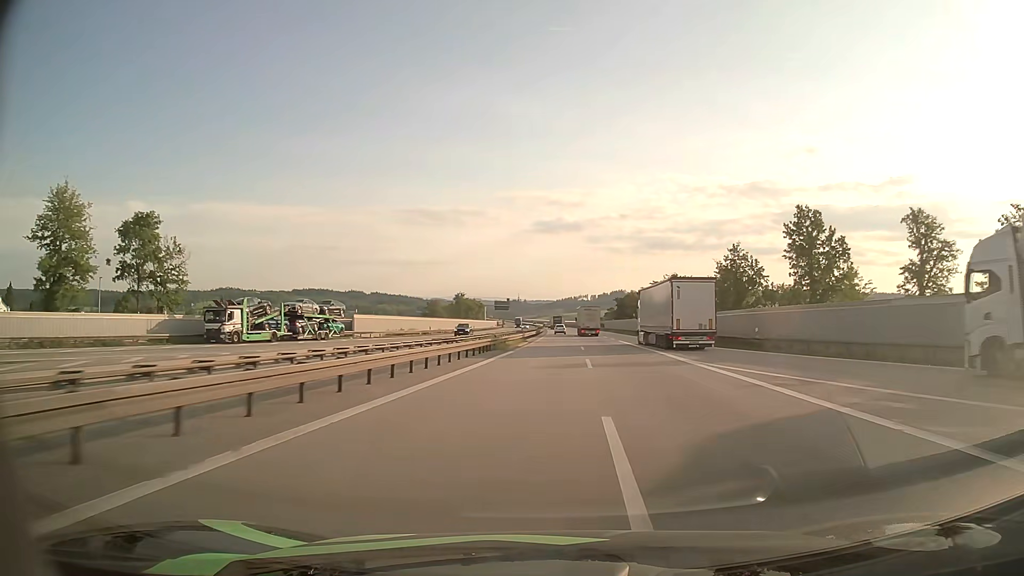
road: motorway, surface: asphalt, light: Day
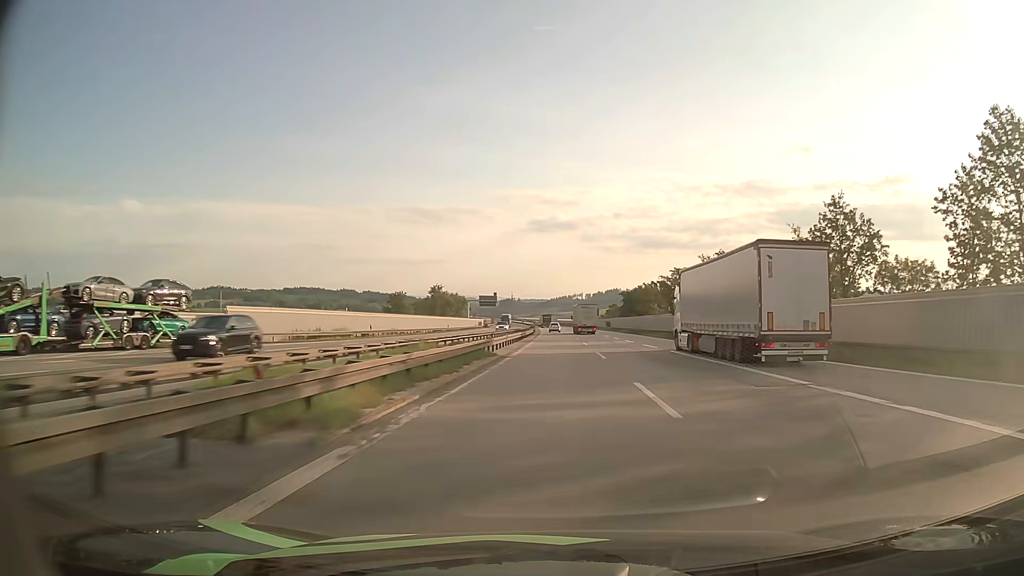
(+0.2, +30.3) m; +1°
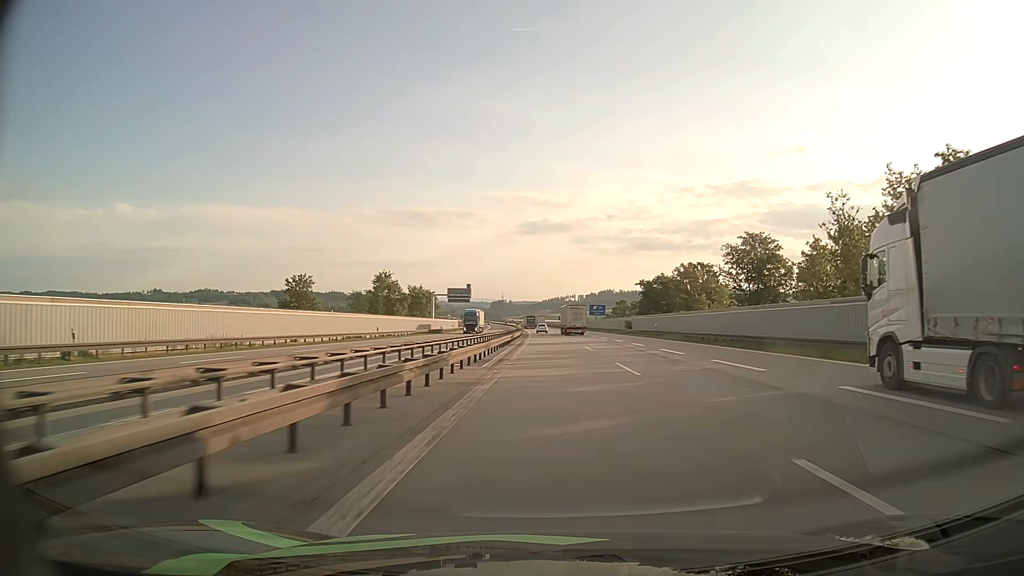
(+0.2, +45.1) m; +1°
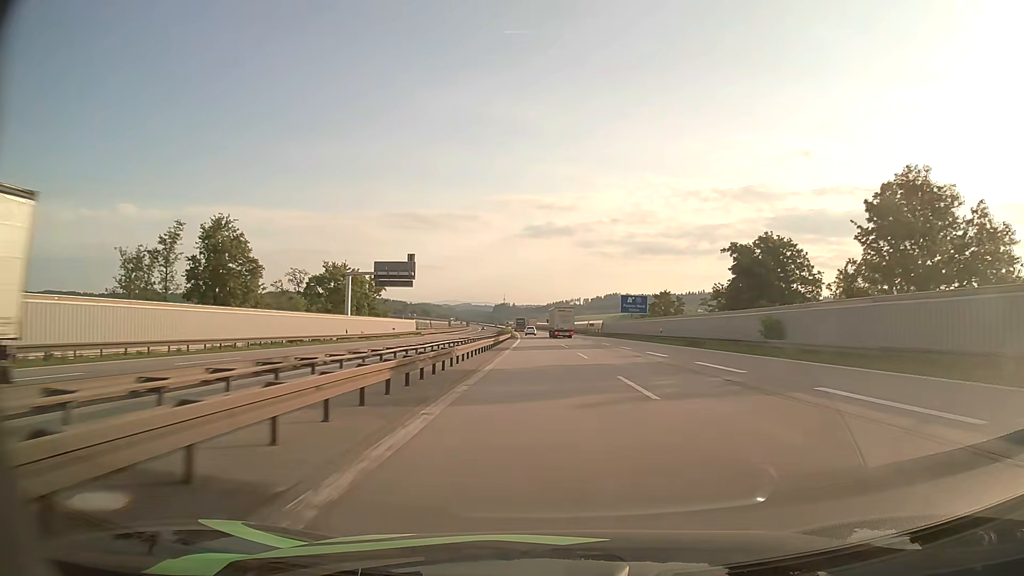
(+0.1, +59.8) m; 0°
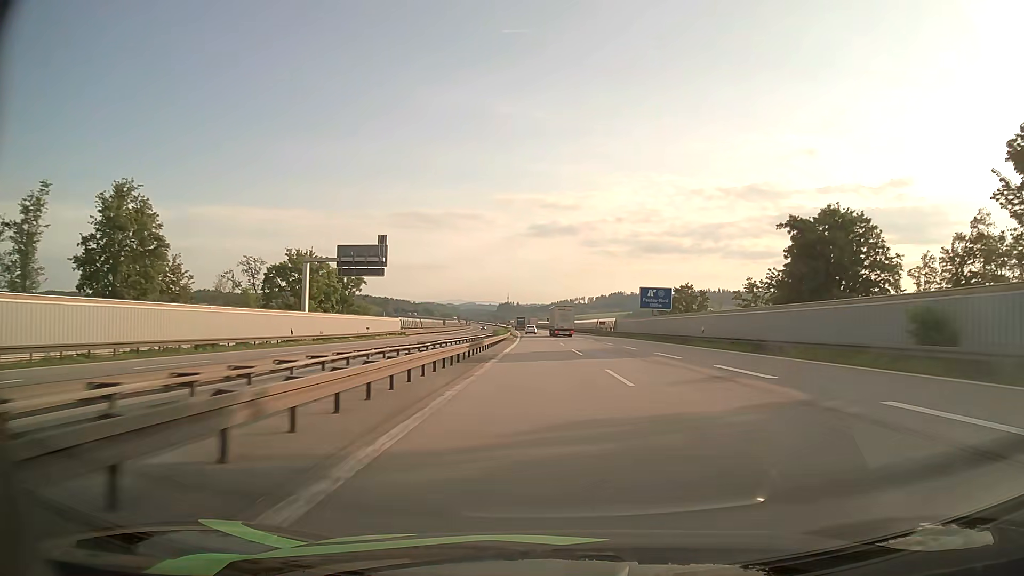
(-0.1, +15.2) m; 0°
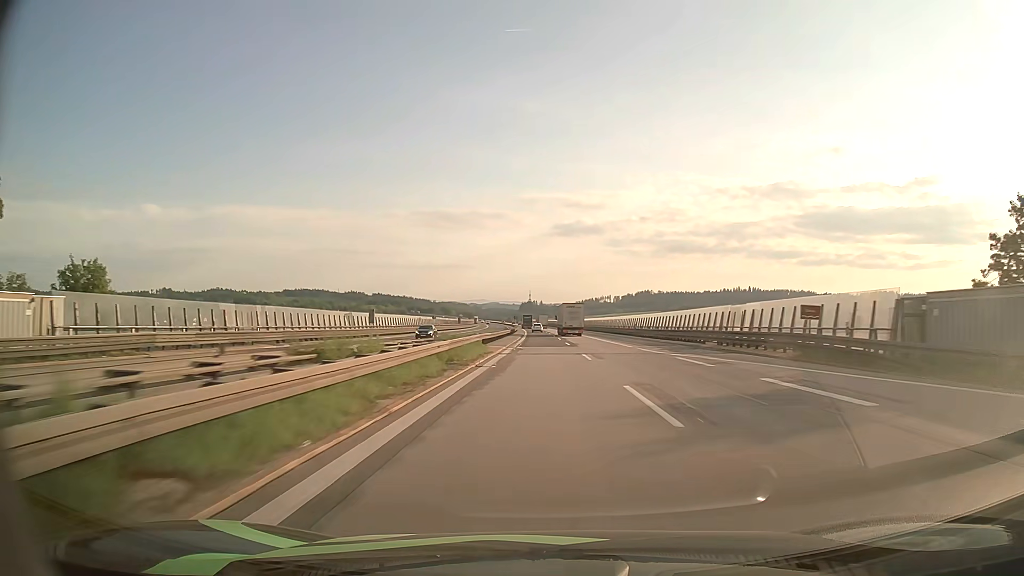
(-1.4, +78.5) m; -2°
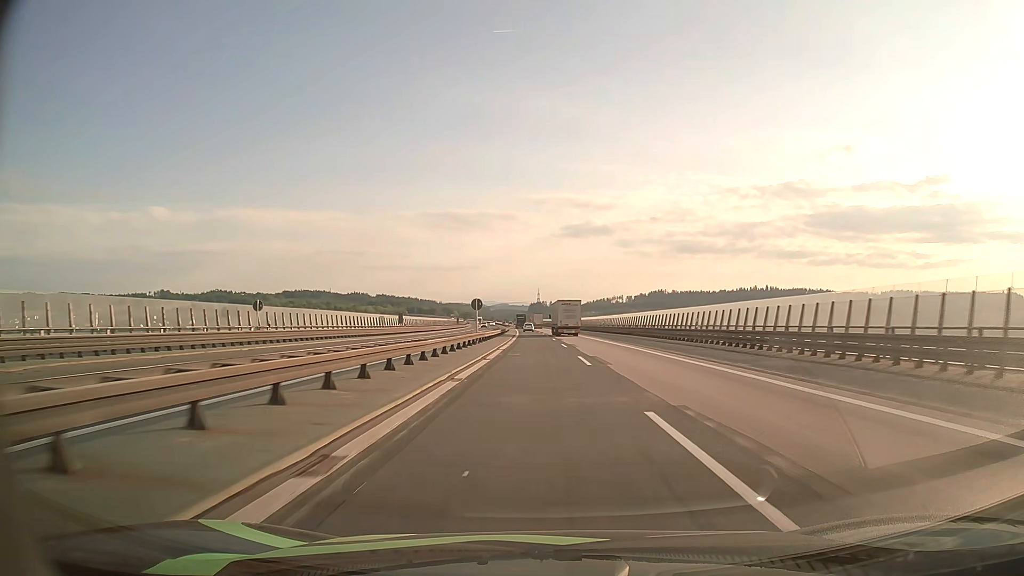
(-0.7, +78.3) m; -1°
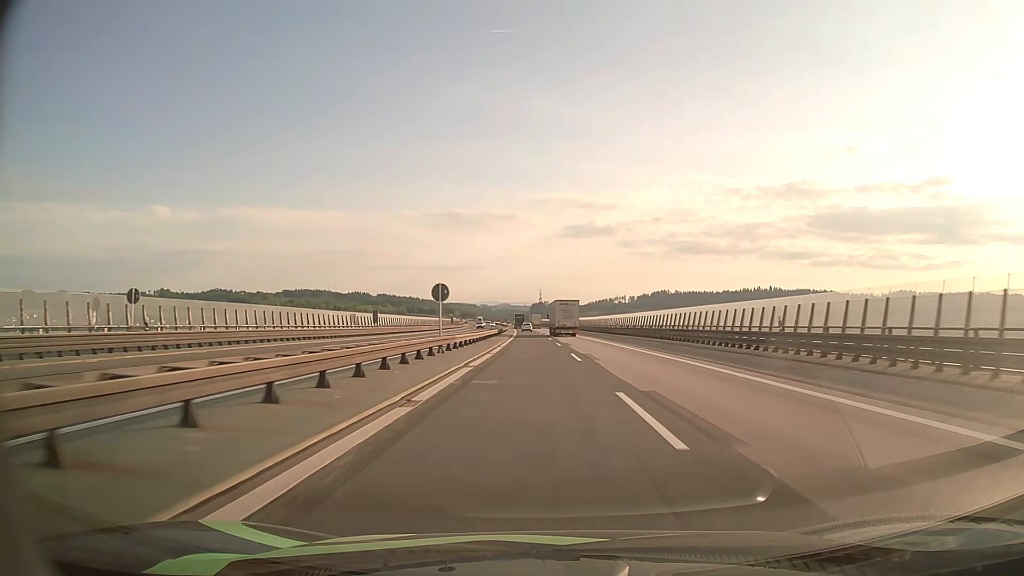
(0.0, +15.3) m; 0°
(0, +10) (0, +20) (0, +30) (0, +40) (0, +50) (0, +60) (0, +70) (0, +80) (0, +90) (0, +100) m
